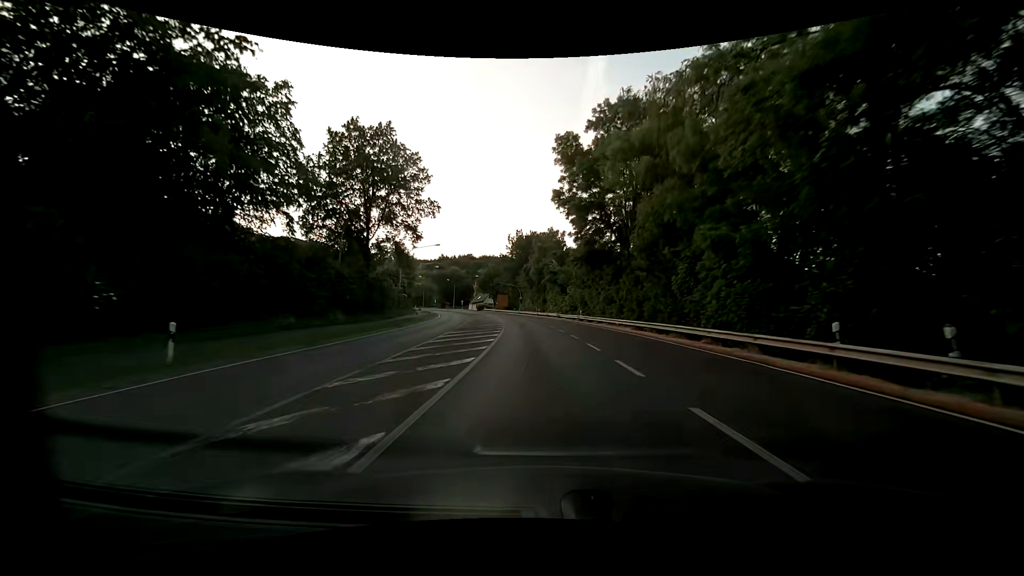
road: primary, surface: asphalt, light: Day
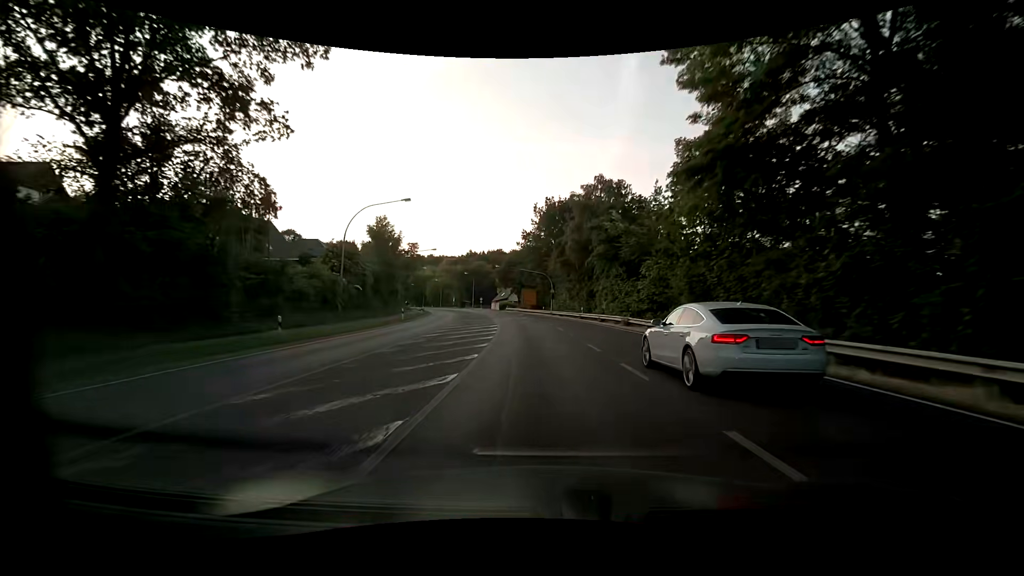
(-1.0, +31.9) m; -4°
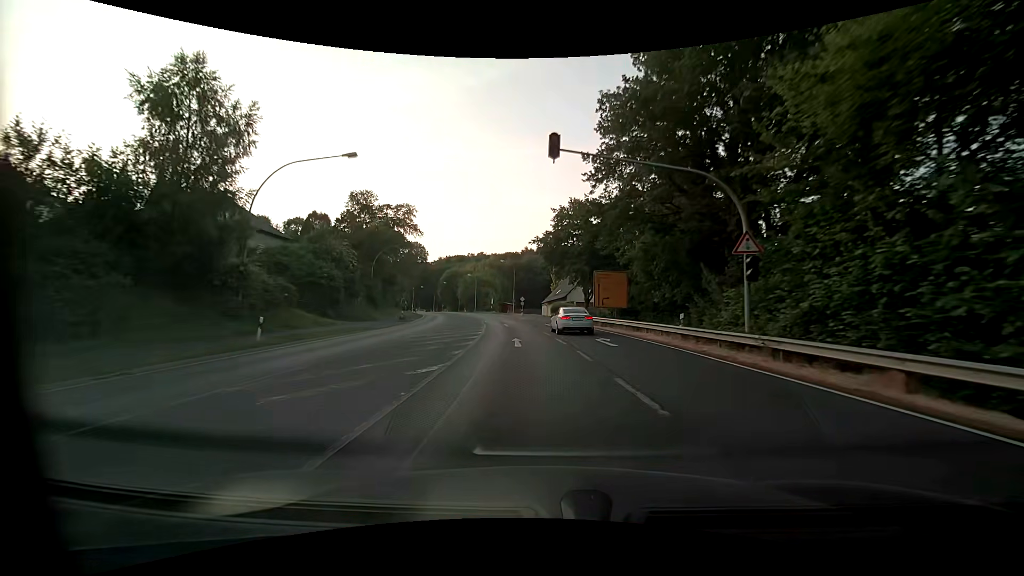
(-2.7, +50.5) m; -7°
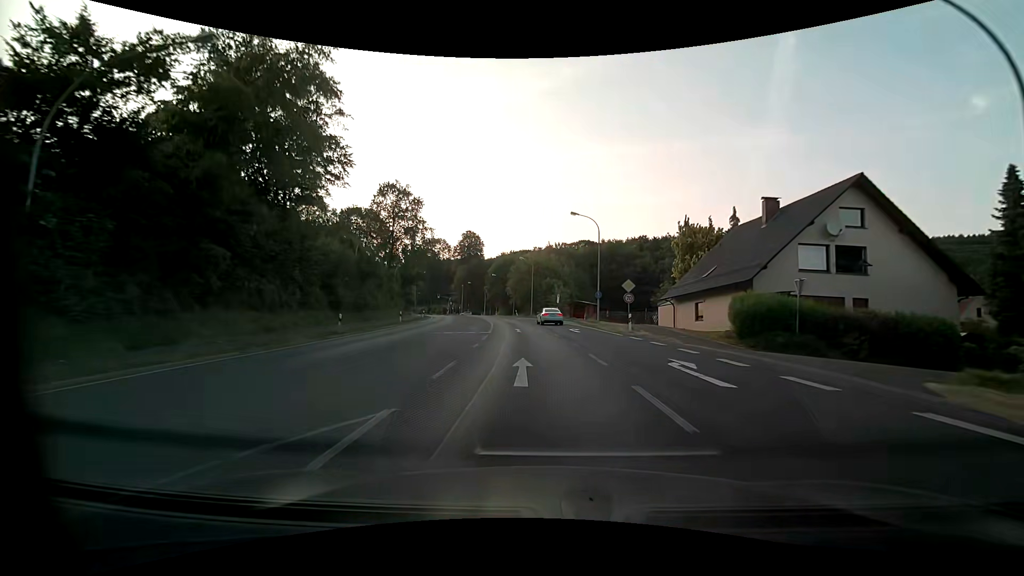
(-3.6, +49.4) m; -8°
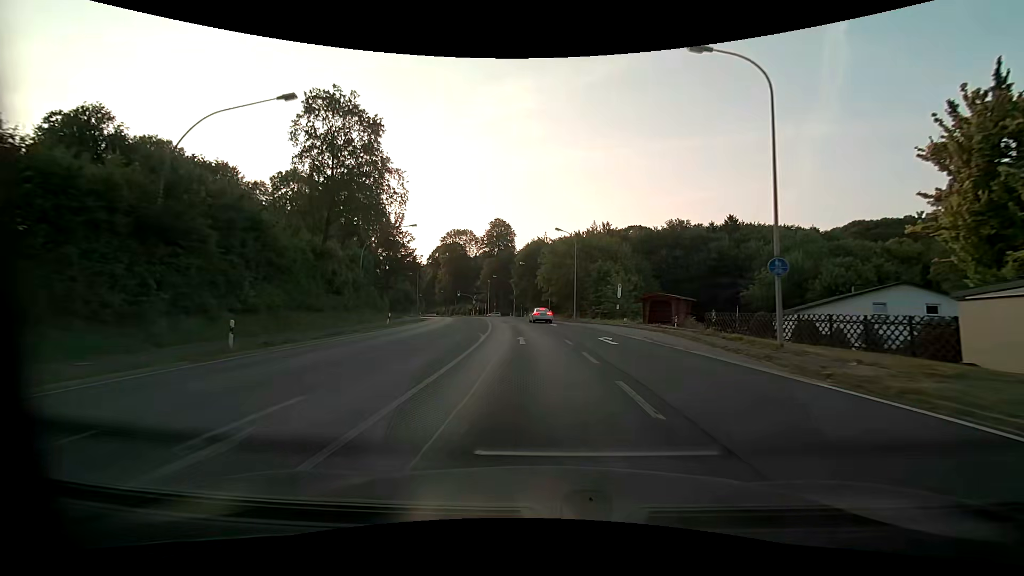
(-1.1, +30.1) m; -4°
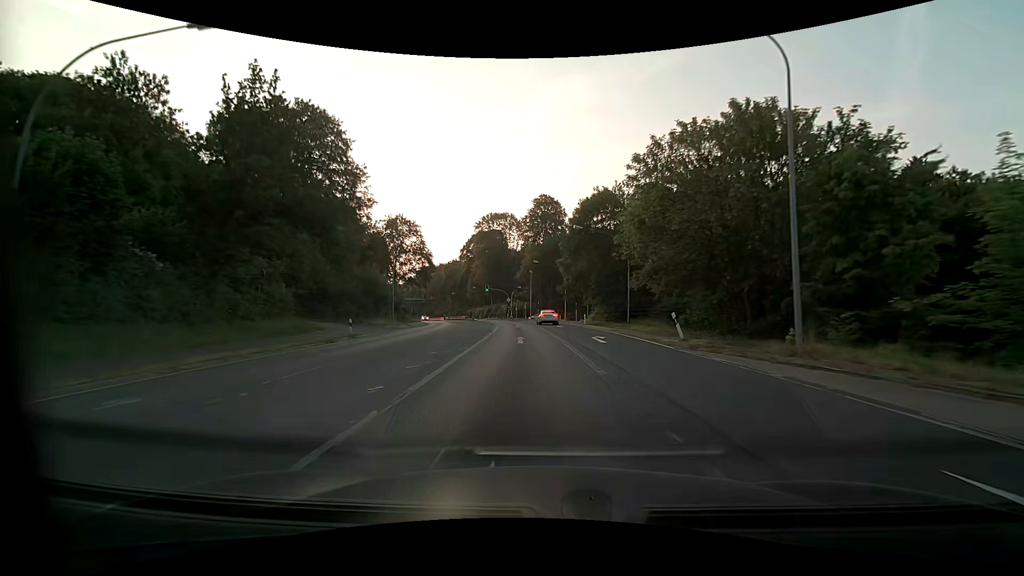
(-2.1, +39.4) m; -6°
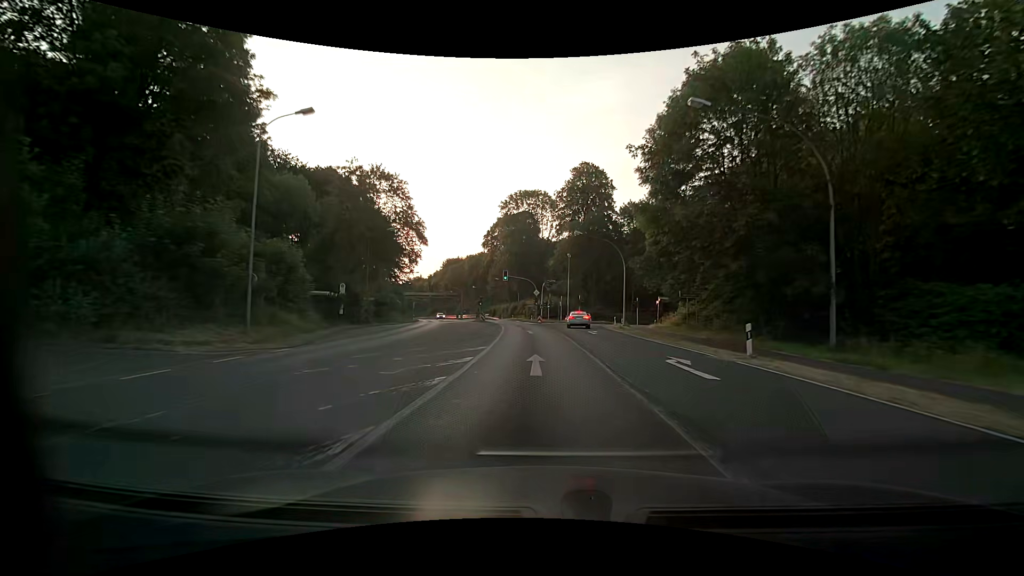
(-1.1, +29.8) m; -4°
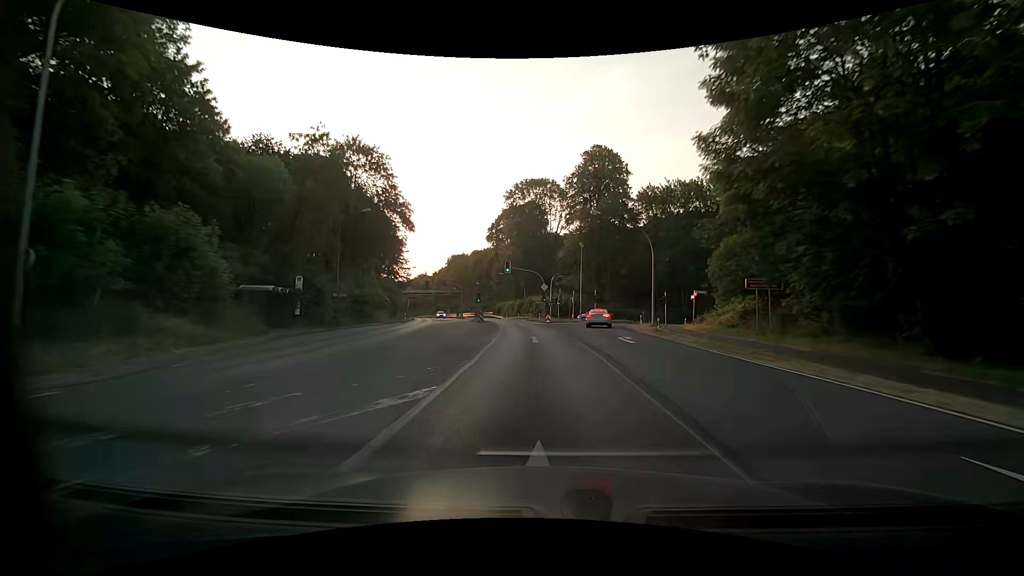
(-0.1, +10.0) m; -1°
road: primary_link
(0, +10) (0, +20) (-1, +30) (-2, +40) (-3, +50) (-4, +60) (-6, +70) (-8, +79) (-11, +89) (-14, +99) m
